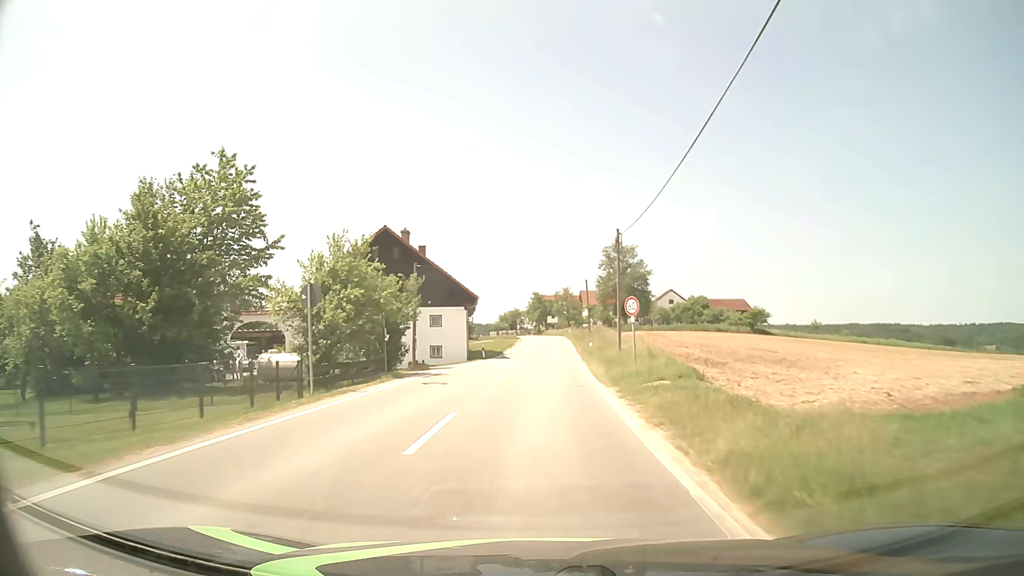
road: tertiary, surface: asphalt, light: Day
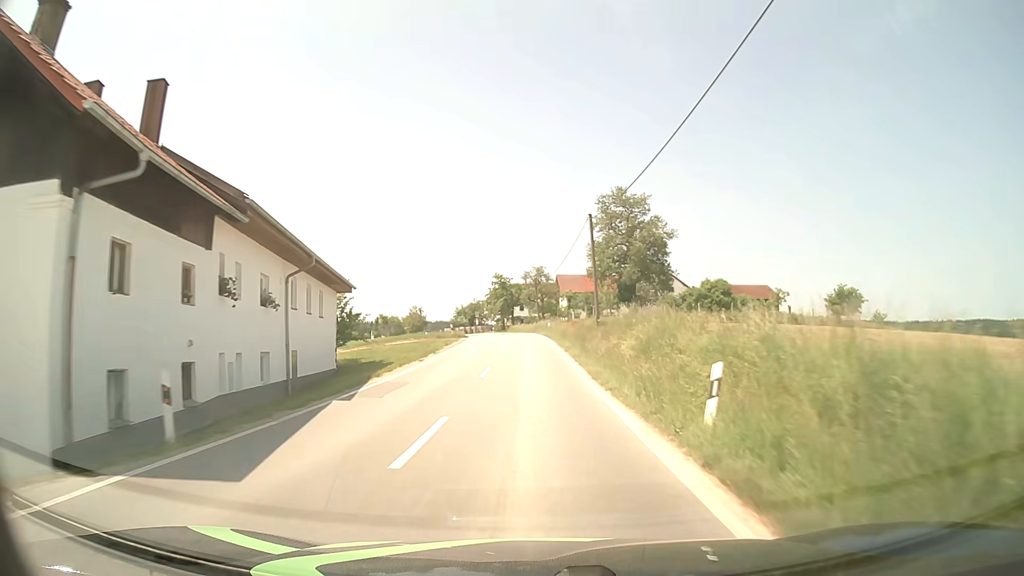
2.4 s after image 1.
(+0.7, +36.6) m; +2°
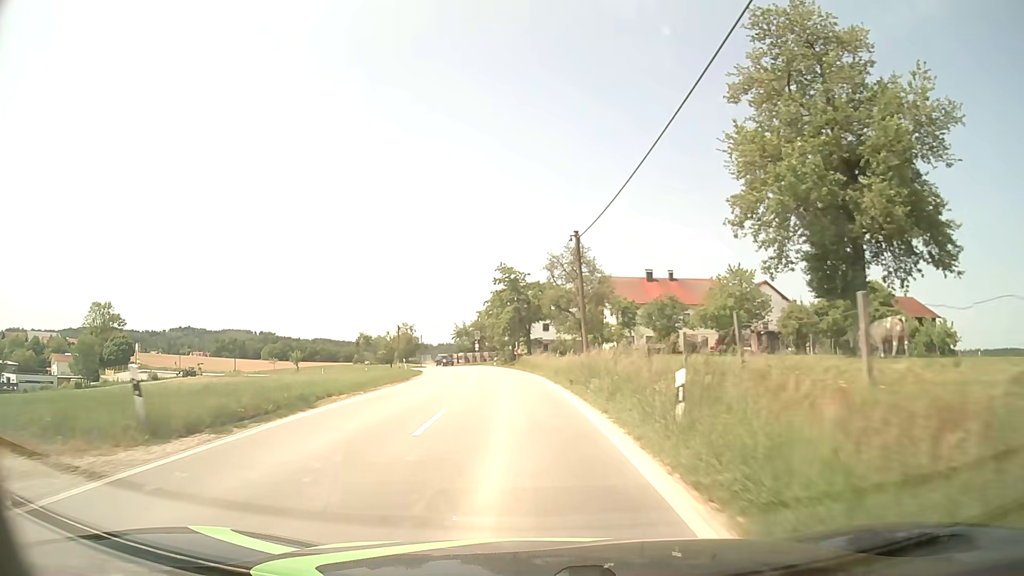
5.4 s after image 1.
(-0.5, +45.1) m; -2°
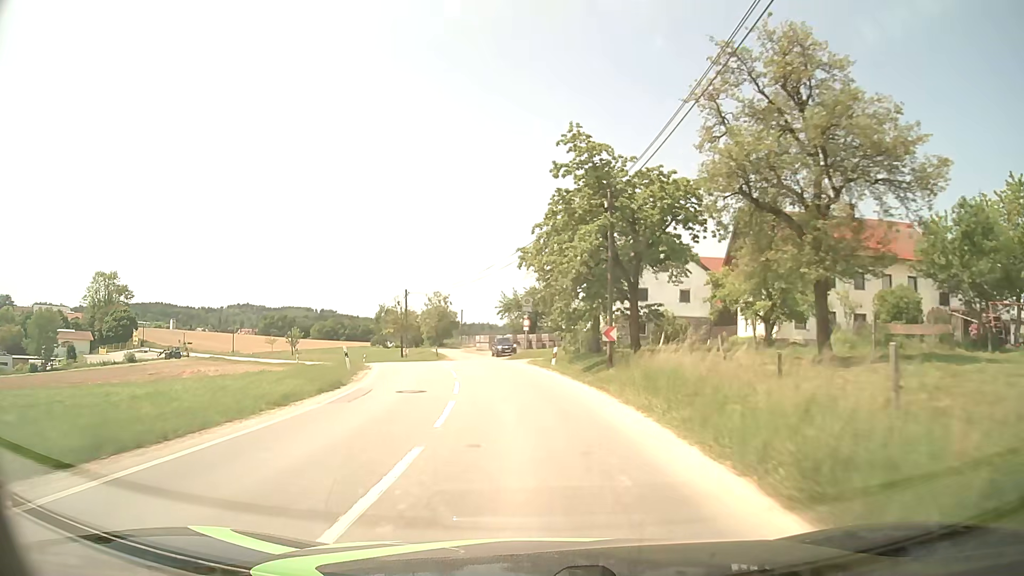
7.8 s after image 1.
(-1.8, +36.0) m; -6°
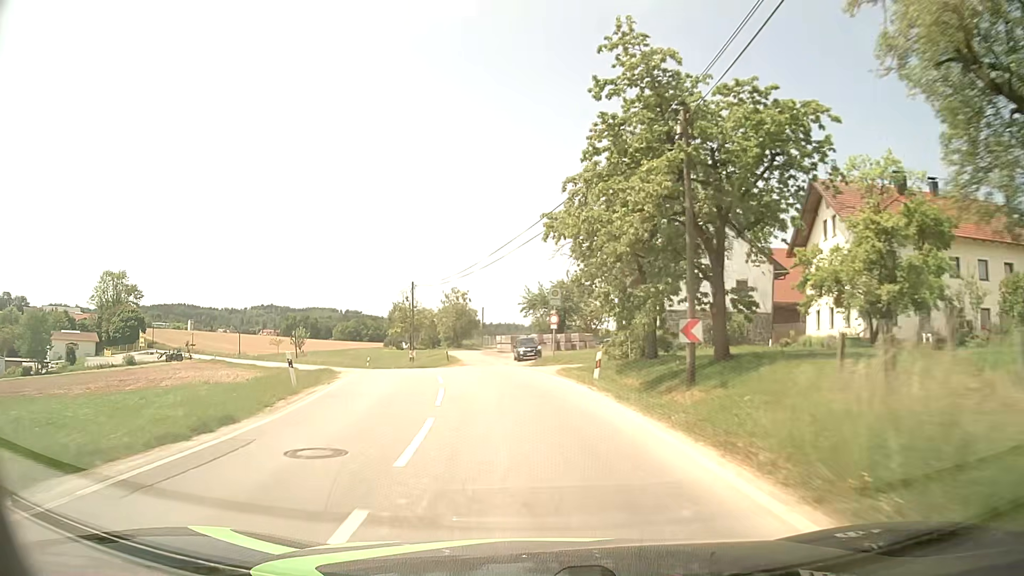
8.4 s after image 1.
(-0.1, +9.1) m; -2°
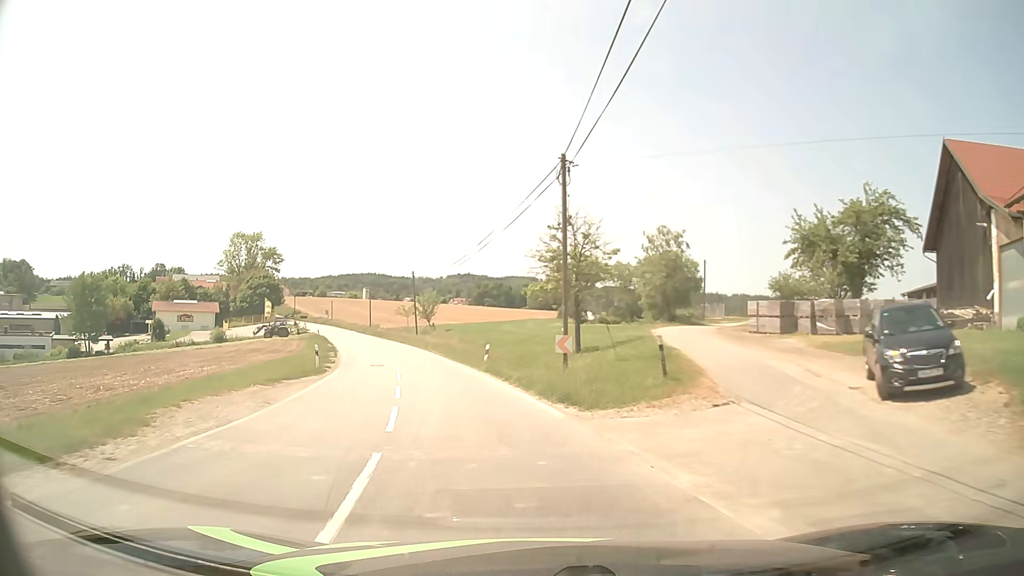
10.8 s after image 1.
(-4.1, +32.8) m; -16°
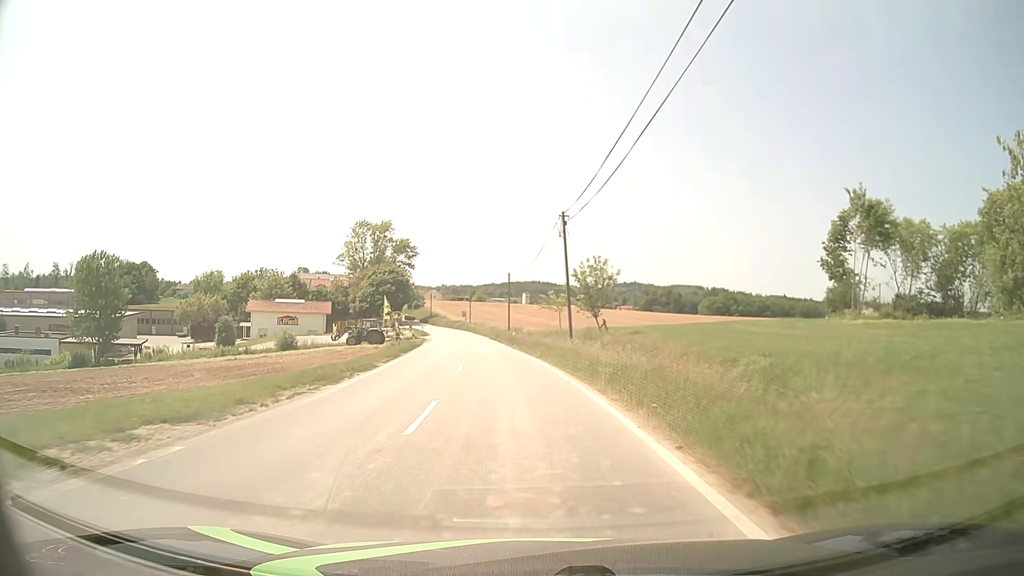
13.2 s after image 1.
(-5.1, +31.0) m; -15°
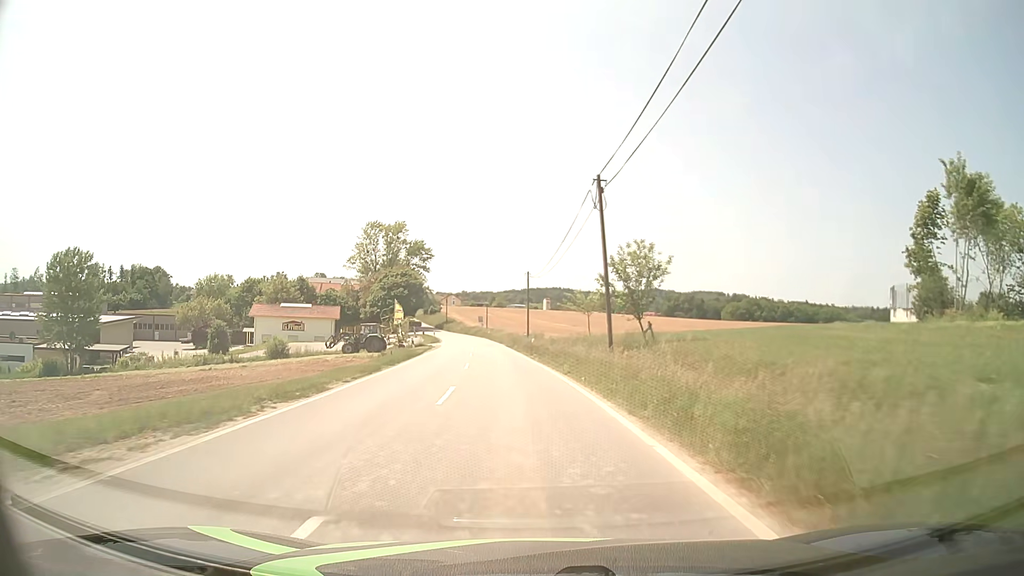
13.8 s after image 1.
(-0.1, +8.2) m; -2°
(0, +10) (-1, +20) (-1, +30) (-2, +40) (-3, +50) (-4, +60) (-5, +70) (-7, +80) (-8, +90) (-10, +99) m
